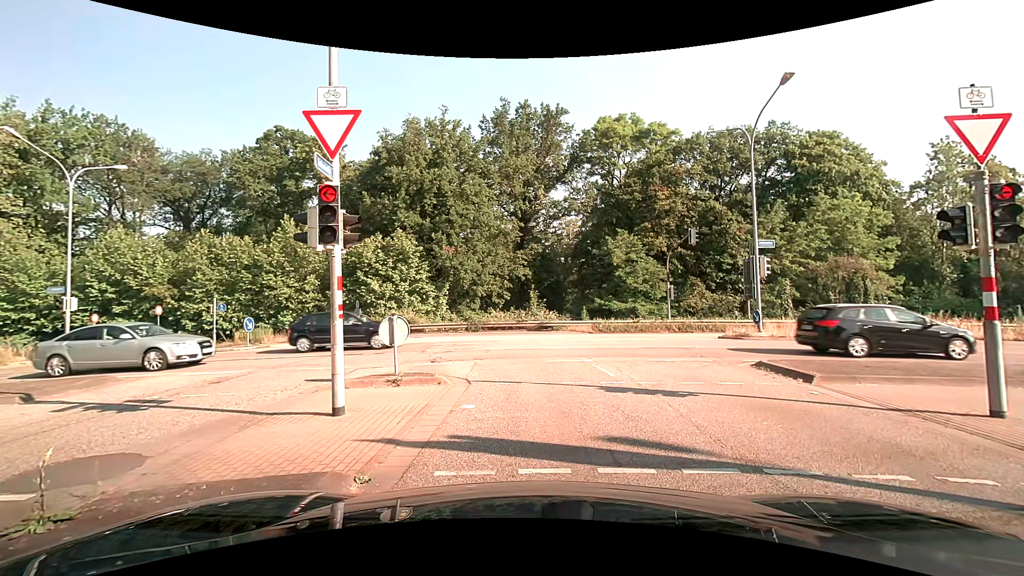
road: tertiary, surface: asphalt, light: Day
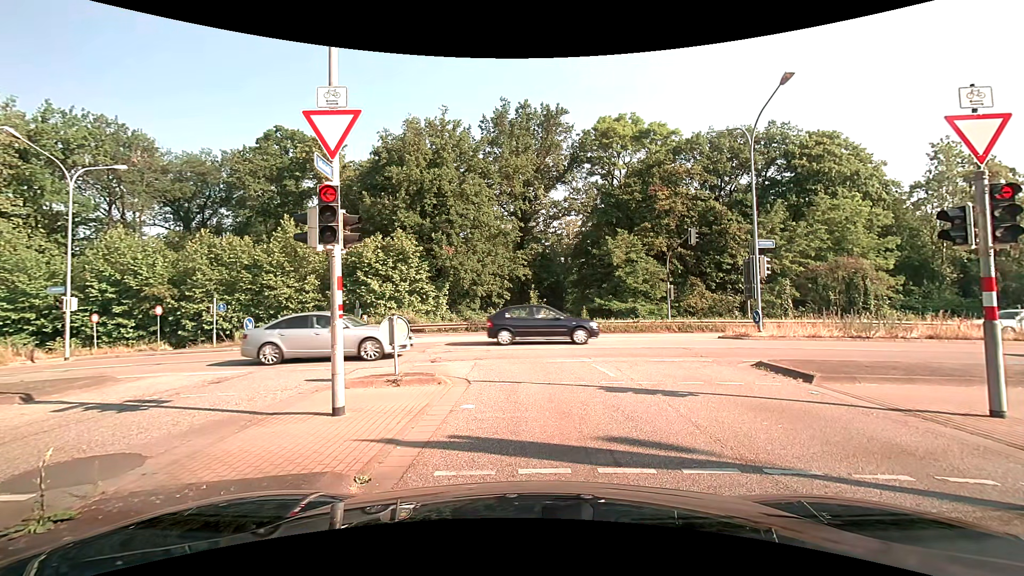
(0.0, 0.0) m; 0°
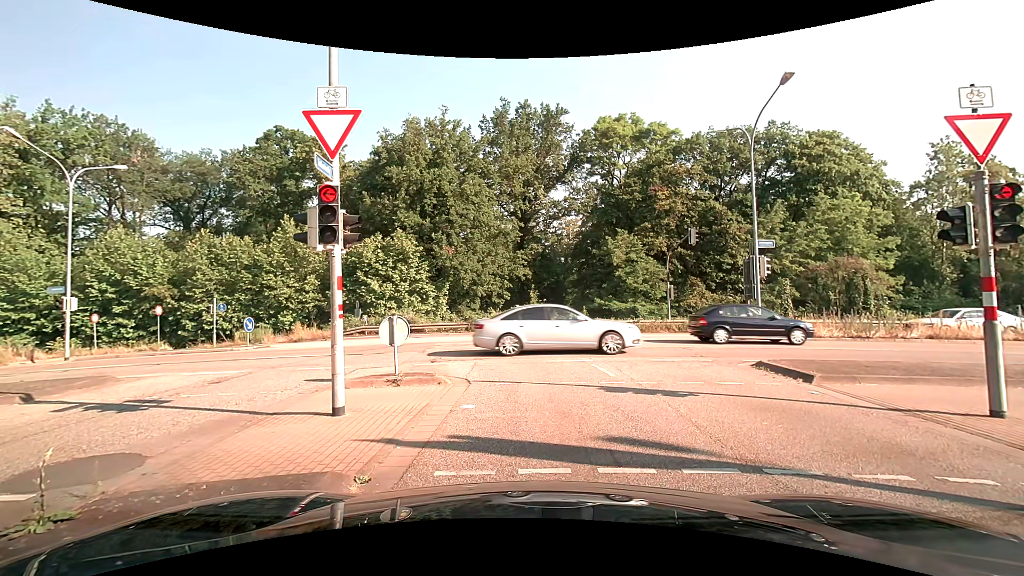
(0.0, 0.0) m; 0°
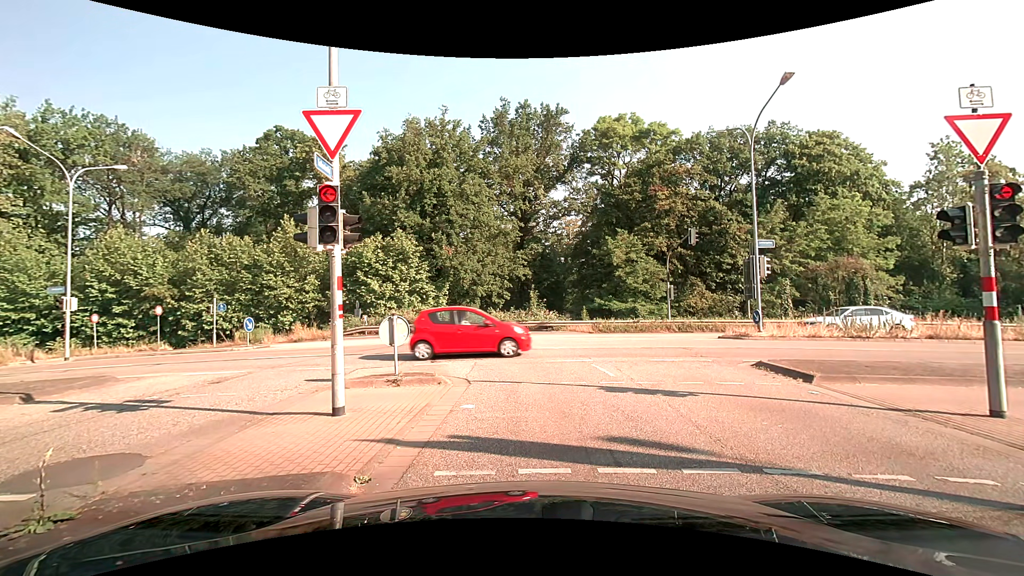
(0.0, 0.0) m; 0°
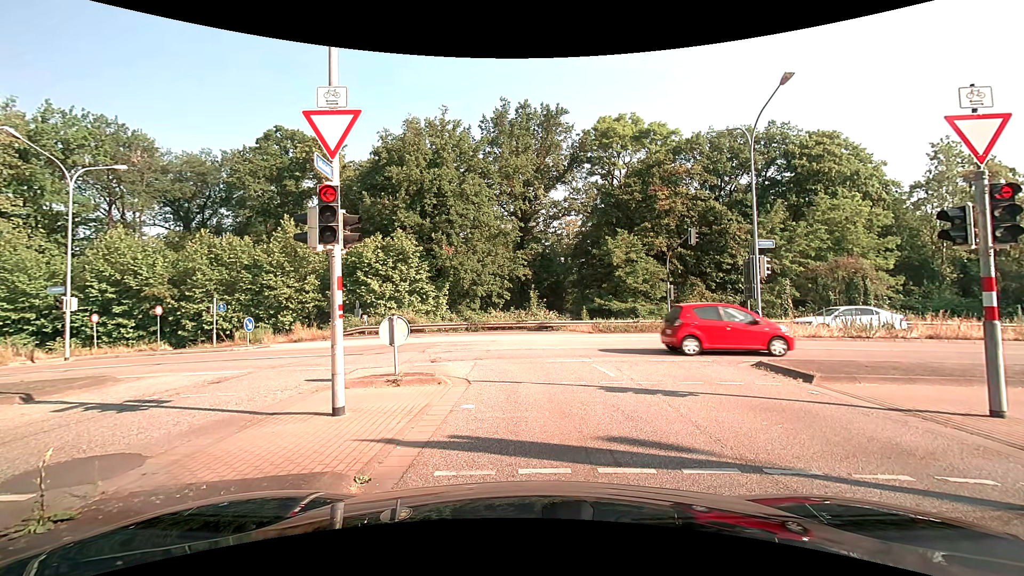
(0.0, 0.0) m; 0°
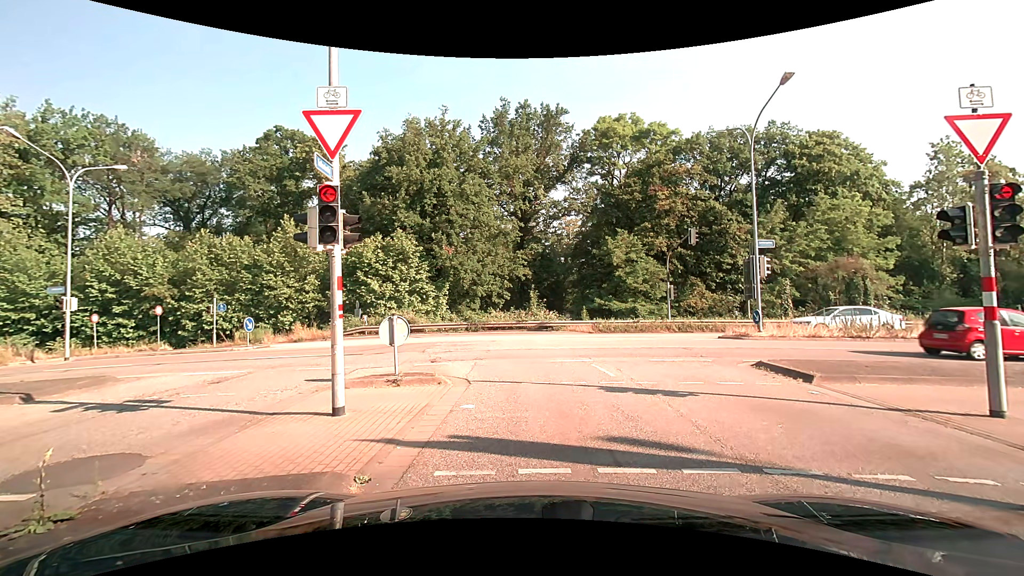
(0.0, 0.0) m; 0°
